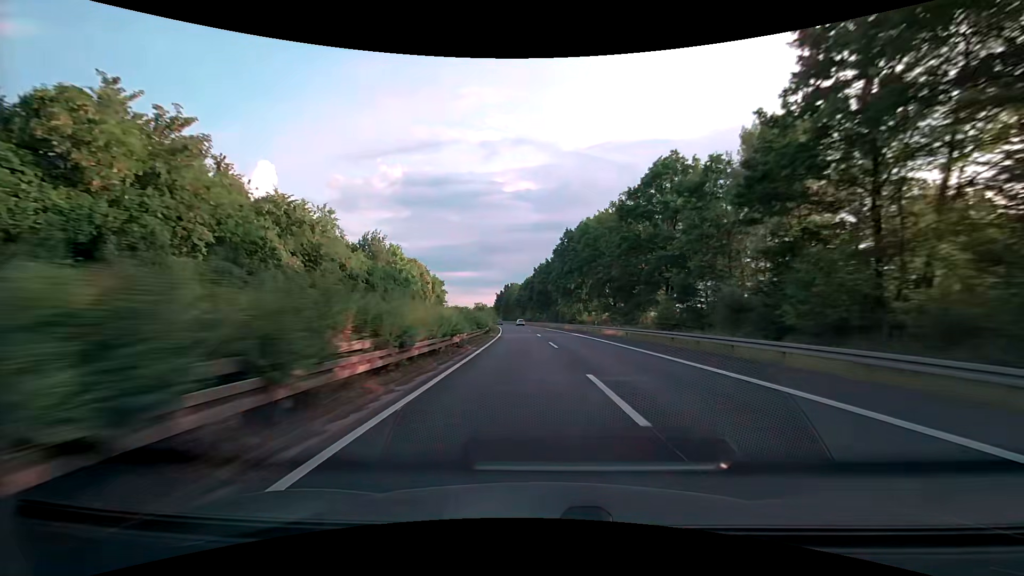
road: trunk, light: Day
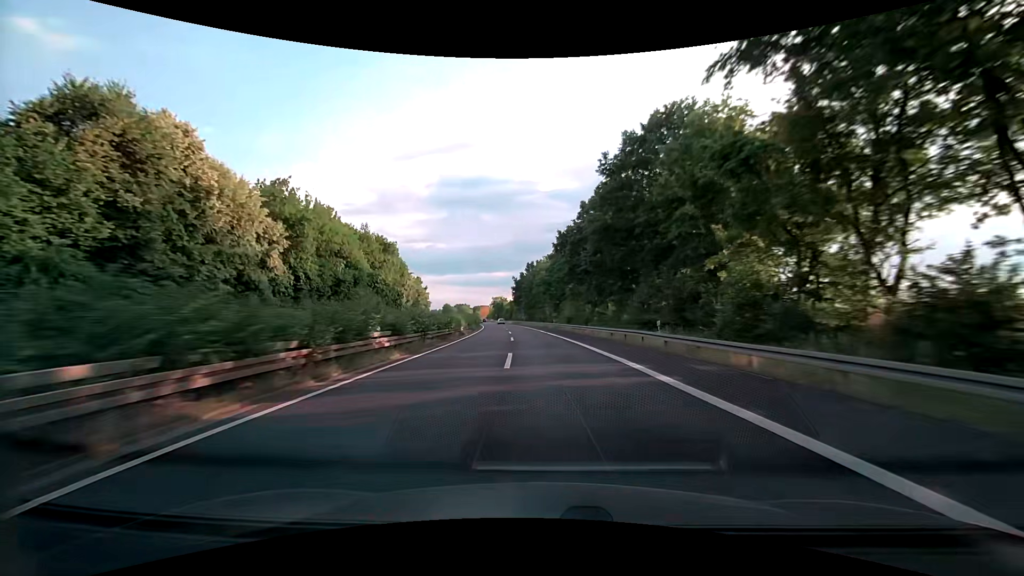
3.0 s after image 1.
(-2.6, +82.4) m; -4°
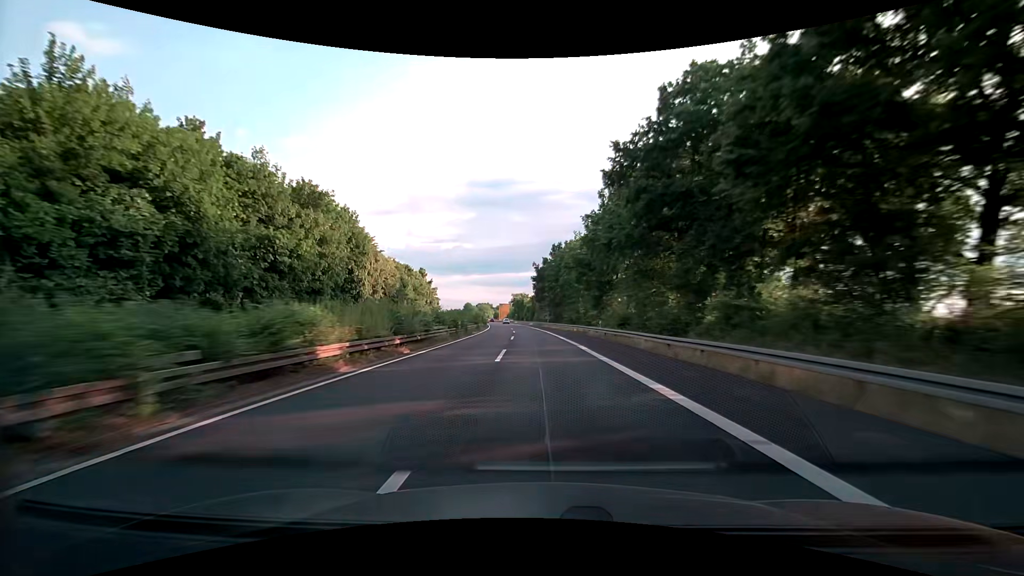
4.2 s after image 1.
(-0.8, +33.1) m; -3°
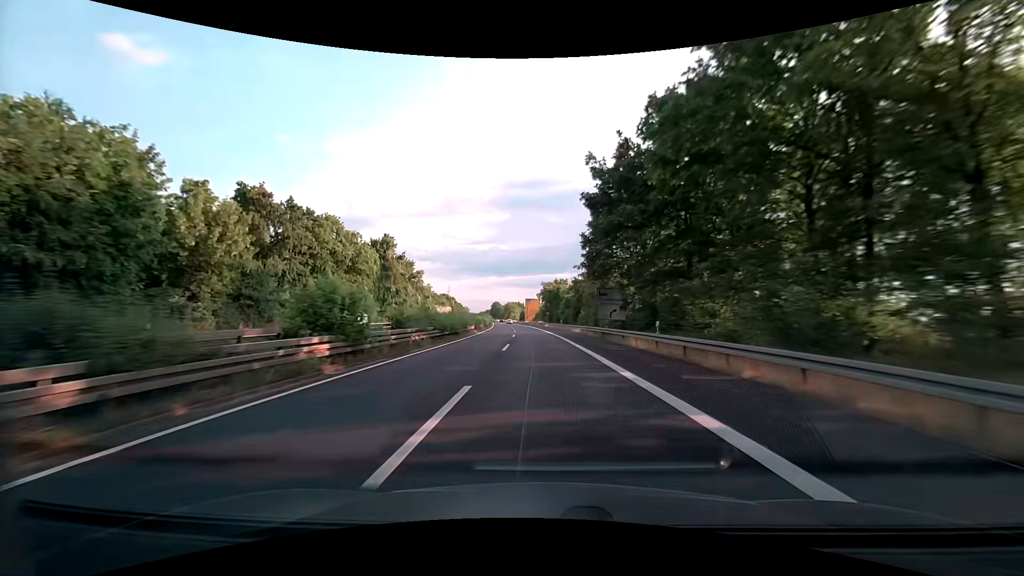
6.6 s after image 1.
(-2.3, +66.3) m; -4°
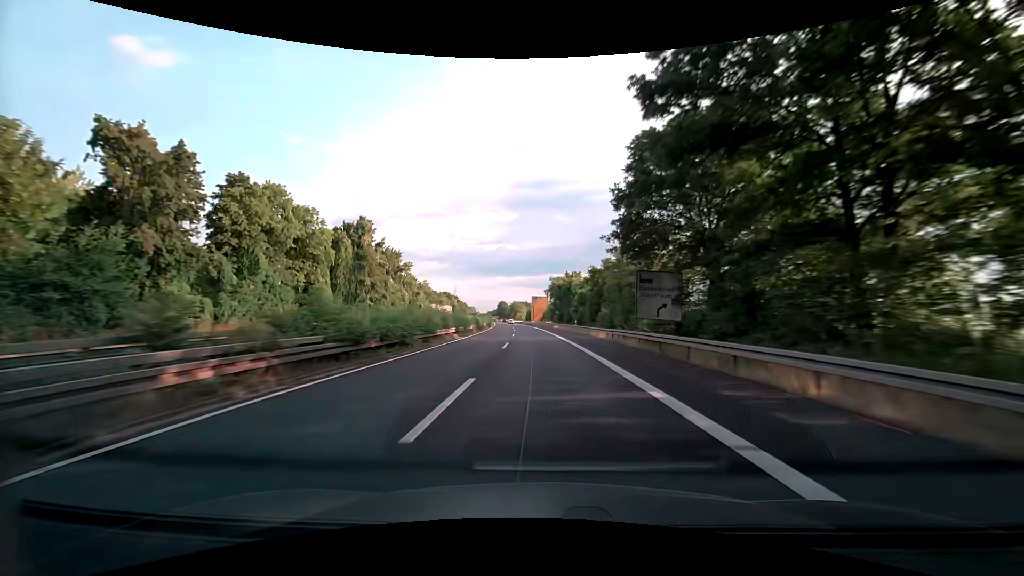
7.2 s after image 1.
(-0.2, +16.6) m; -1°
(0, +10) (0, +20) (0, +30) (-1, +40) (-1, +50) (-2, +60) (-2, +70) (-3, +80) (-4, +90) (-4, +100) m
